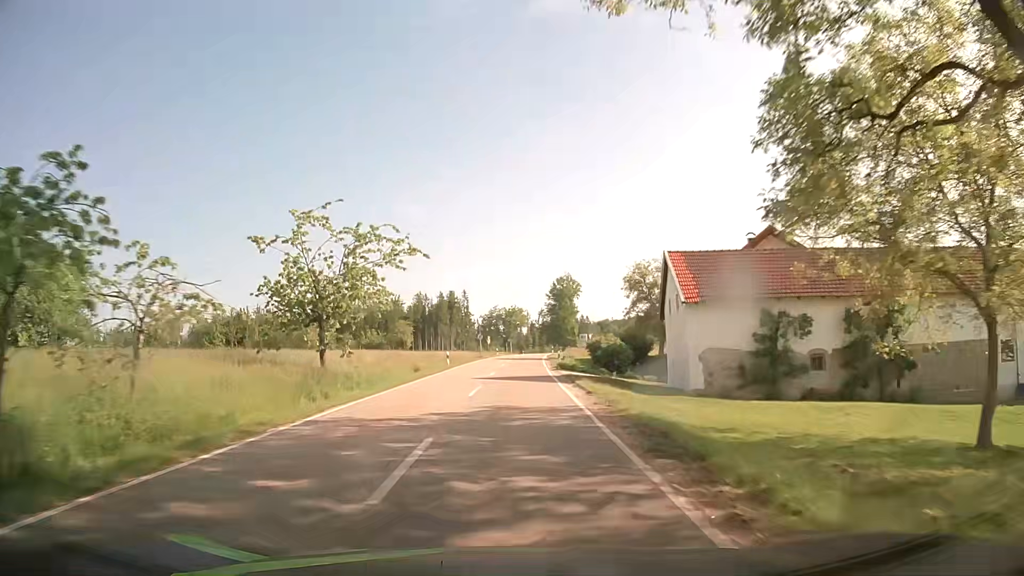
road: tertiary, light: Day
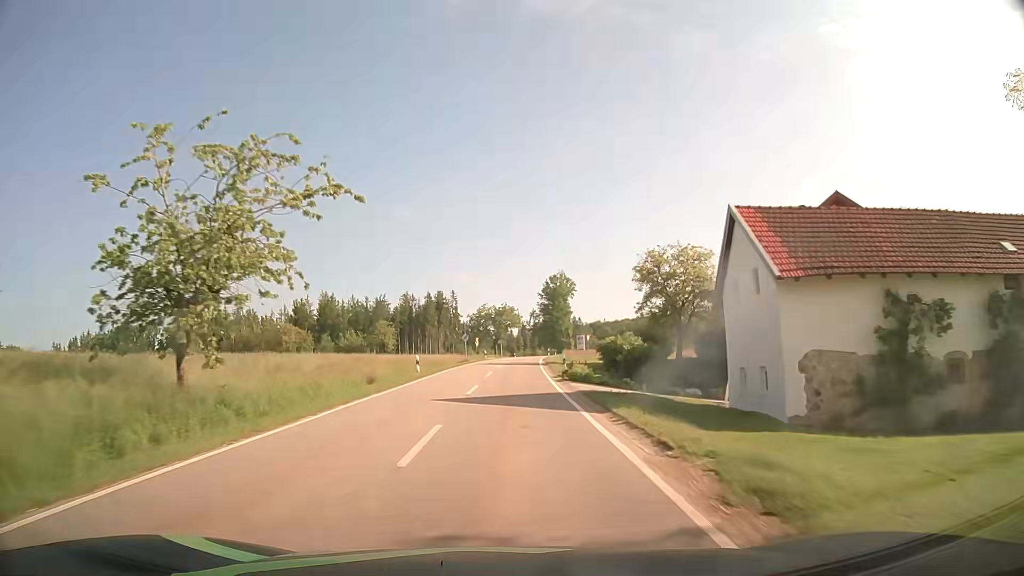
(0.0, +10.4) m; +1°
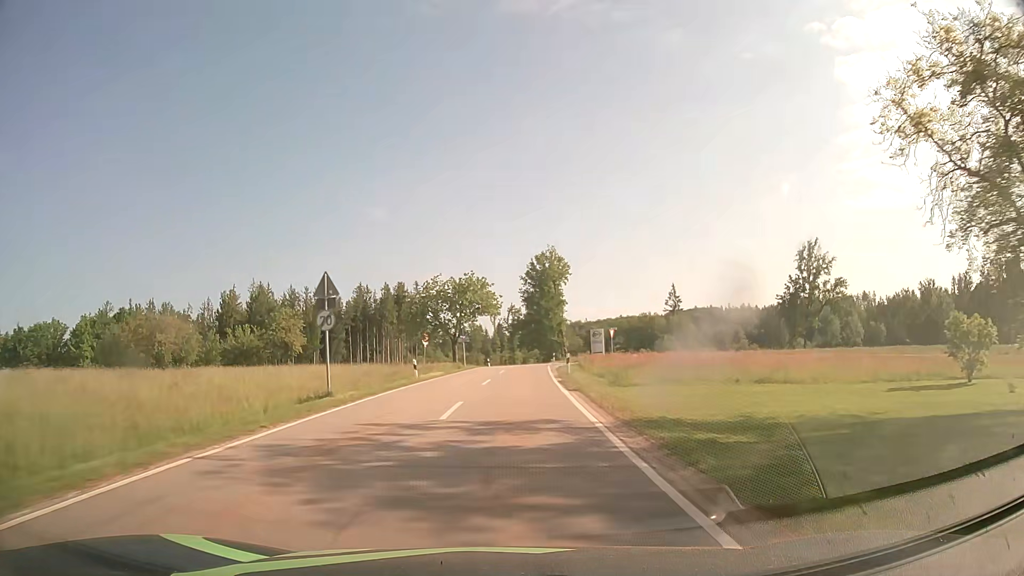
(+0.7, +43.6) m; +2°
